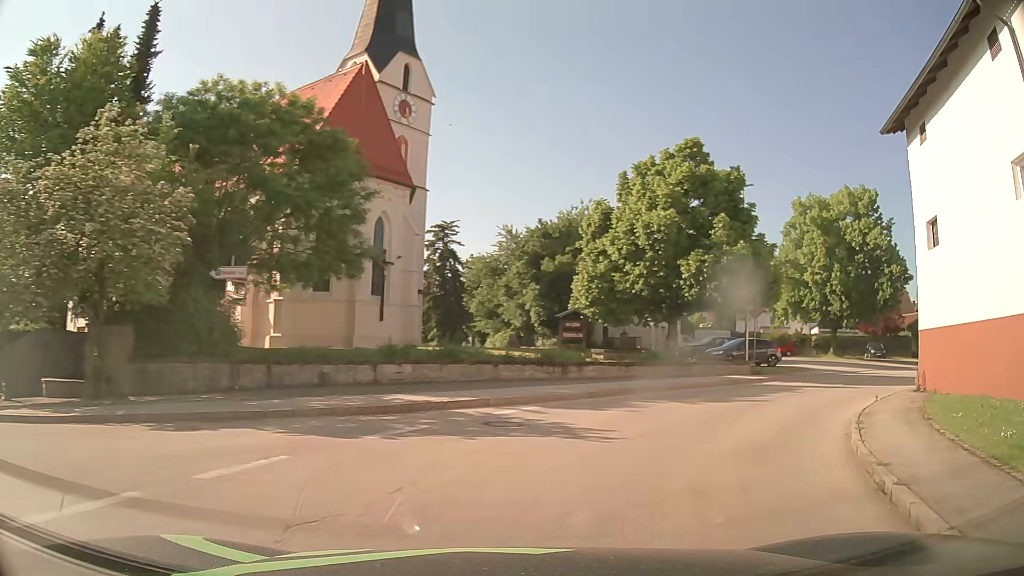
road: tertiary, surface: asphalt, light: Day
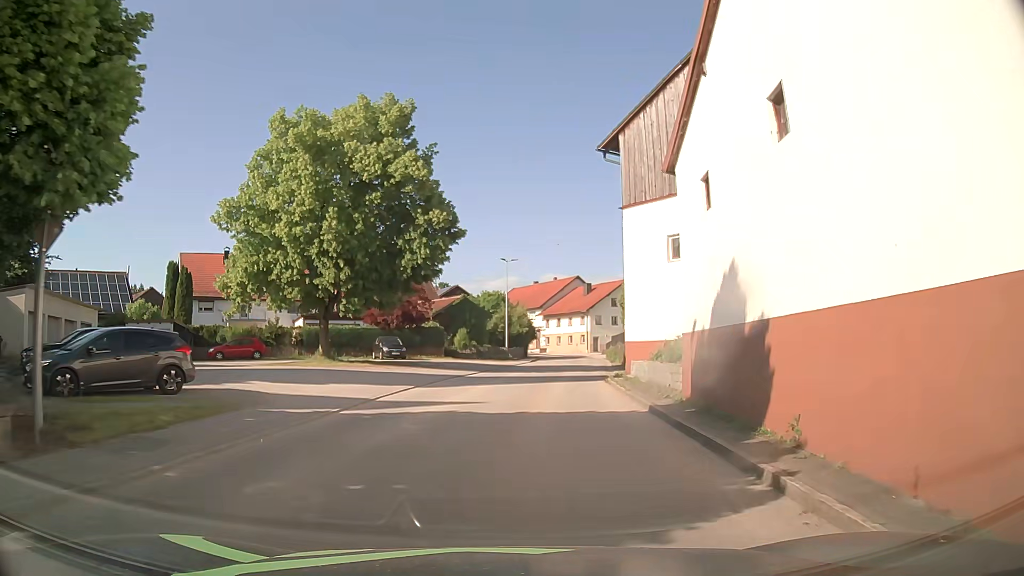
(+9.3, +18.5) m; +44°
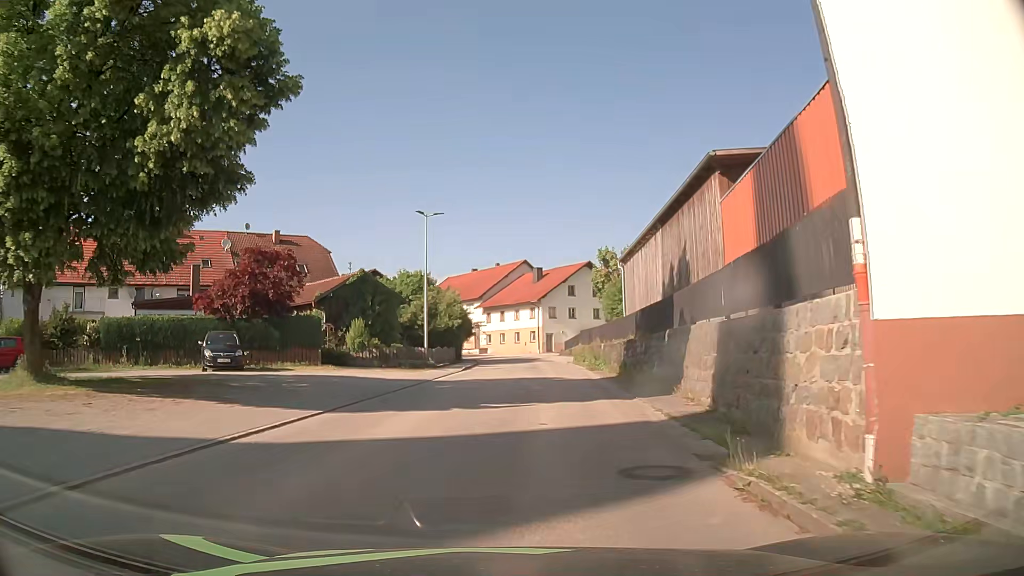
(+1.4, +19.9) m; +6°
(0, +10) (+1, +20) (+2, +30) (+2, +40) (+2, +50) (+2, +60) (0, +70) (-3, +79) (-8, +88) (-13, +97) m
